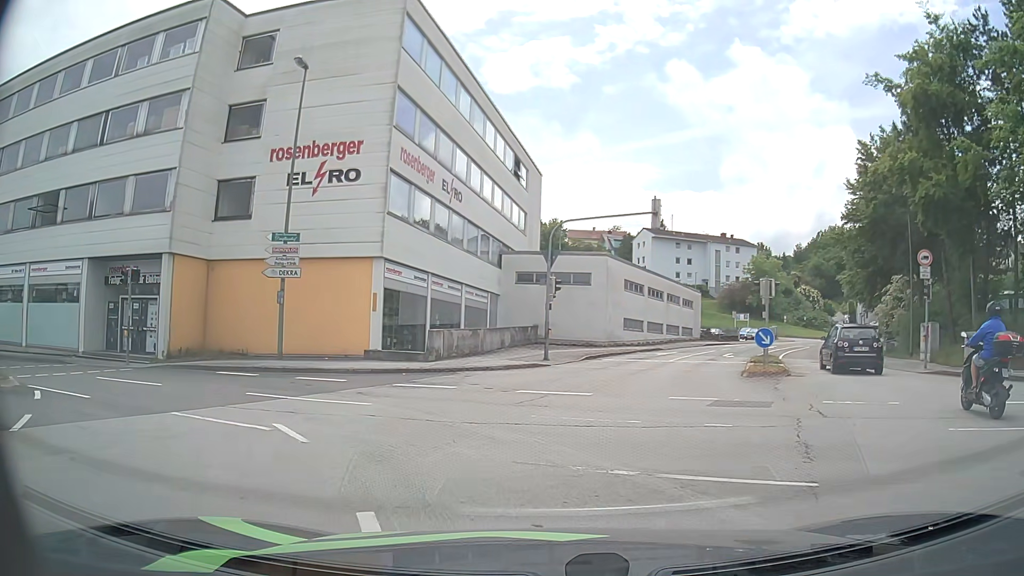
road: tertiary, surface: asphalt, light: Day
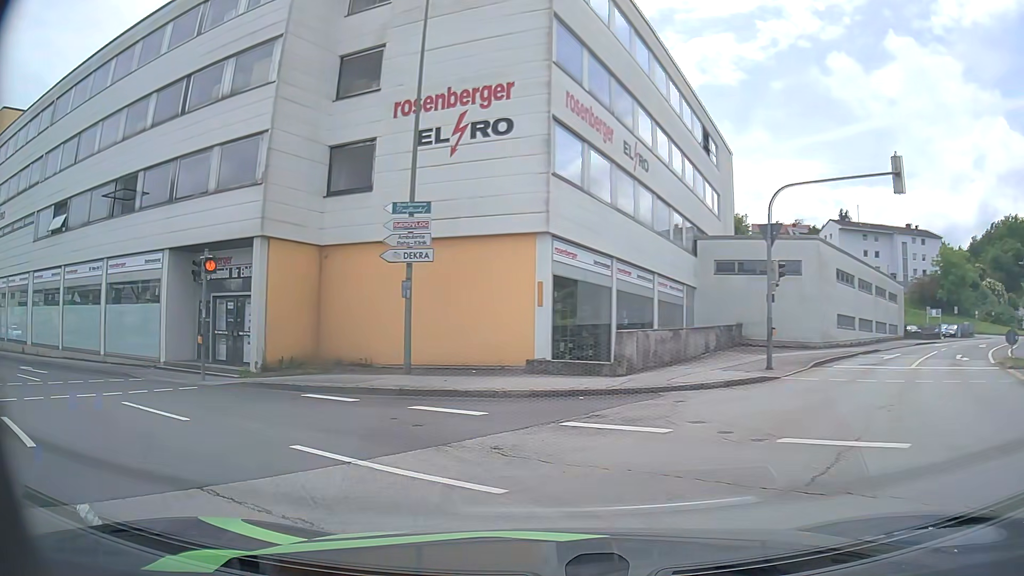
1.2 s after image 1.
(-0.7, +6.2) m; -15°
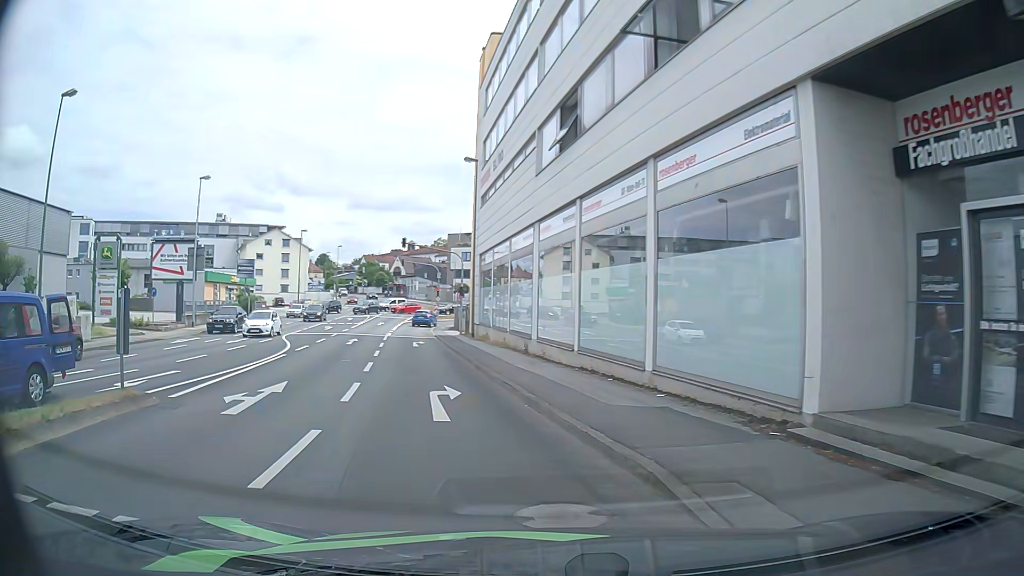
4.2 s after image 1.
(-7.6, +13.9) m; -55°
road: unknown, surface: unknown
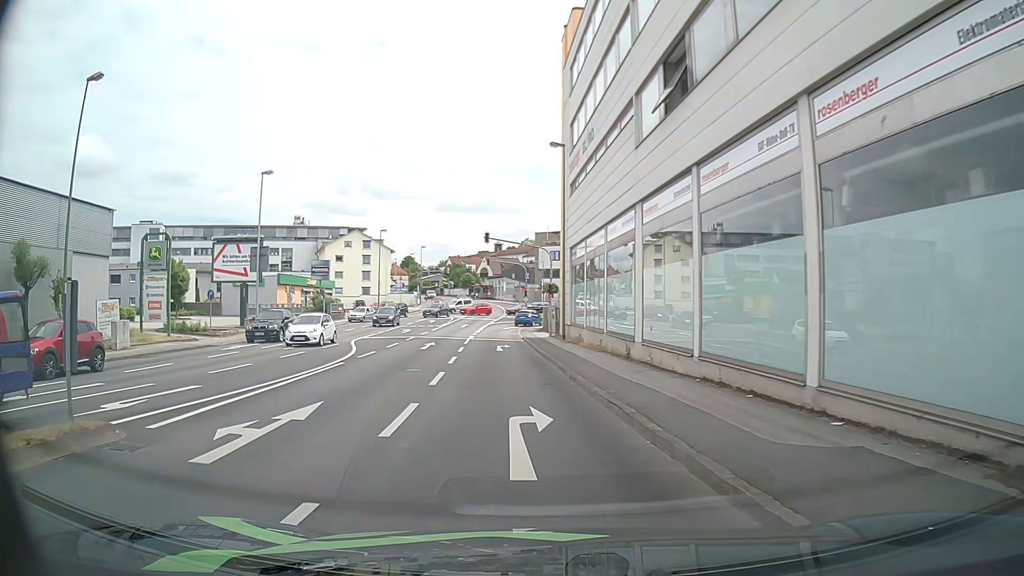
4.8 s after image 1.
(-0.3, +3.5) m; -8°
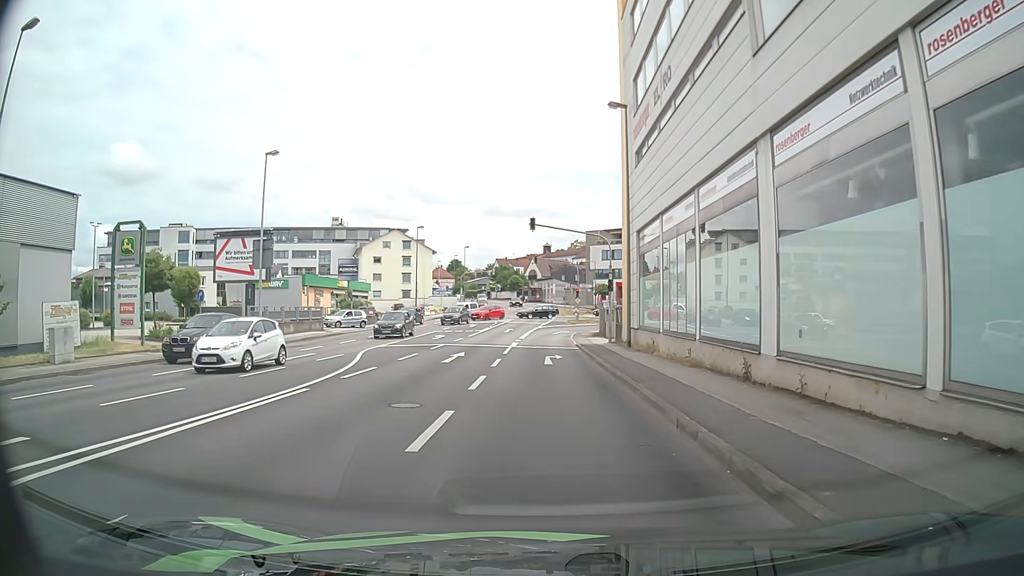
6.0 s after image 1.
(-0.3, +7.0) m; -3°
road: tertiary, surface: asphalt
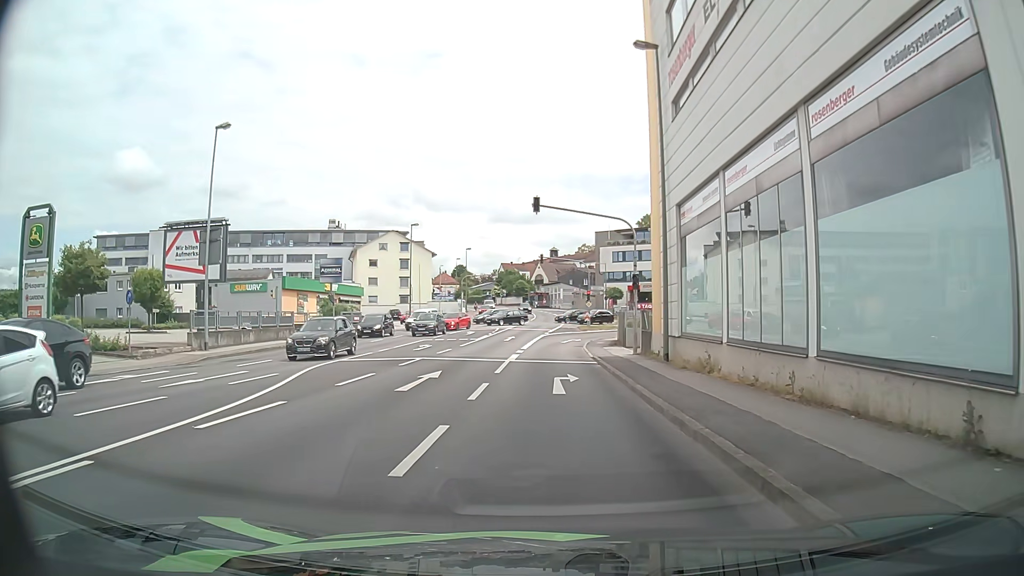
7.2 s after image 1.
(+0.1, +7.1) m; 0°
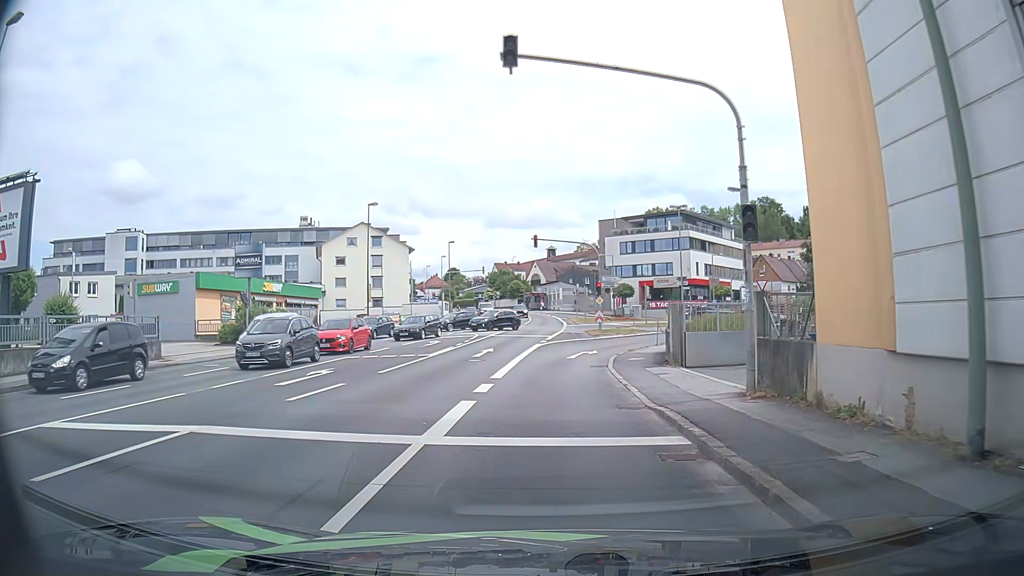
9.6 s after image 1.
(0.0, +15.6) m; -1°
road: tertiary_link
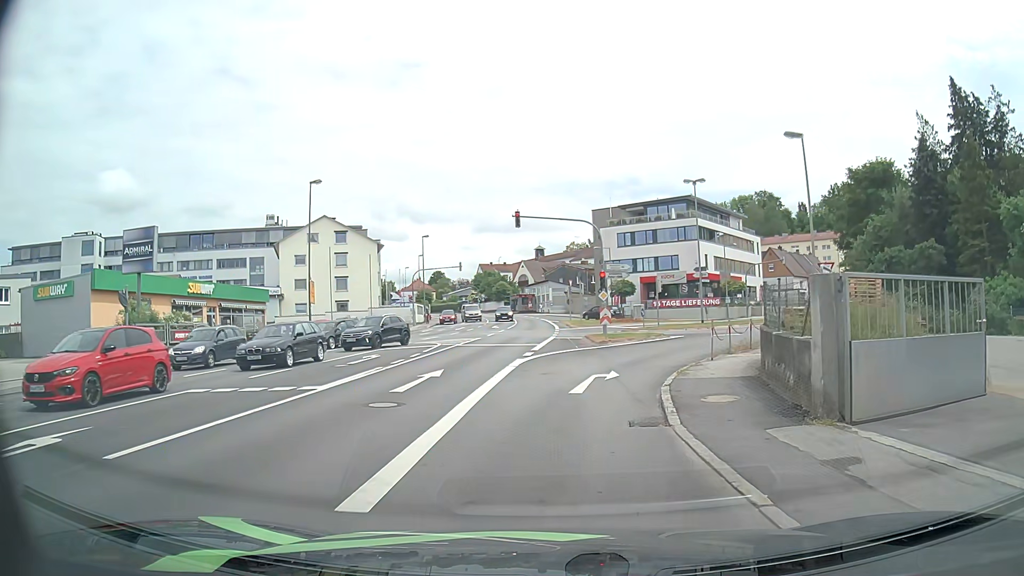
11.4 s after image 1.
(+0.3, +11.2) m; +2°
